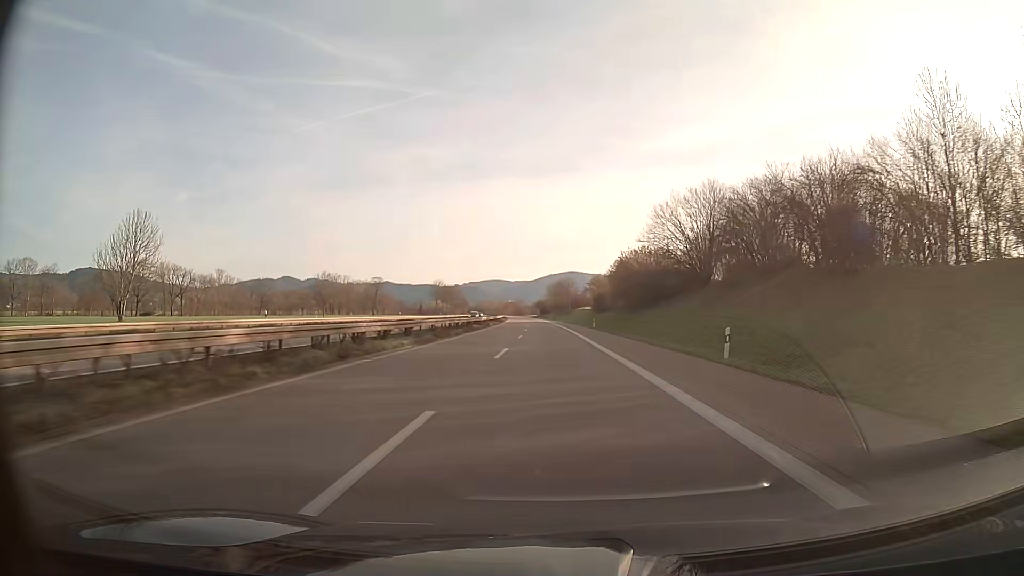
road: trunk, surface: asphalt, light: Day
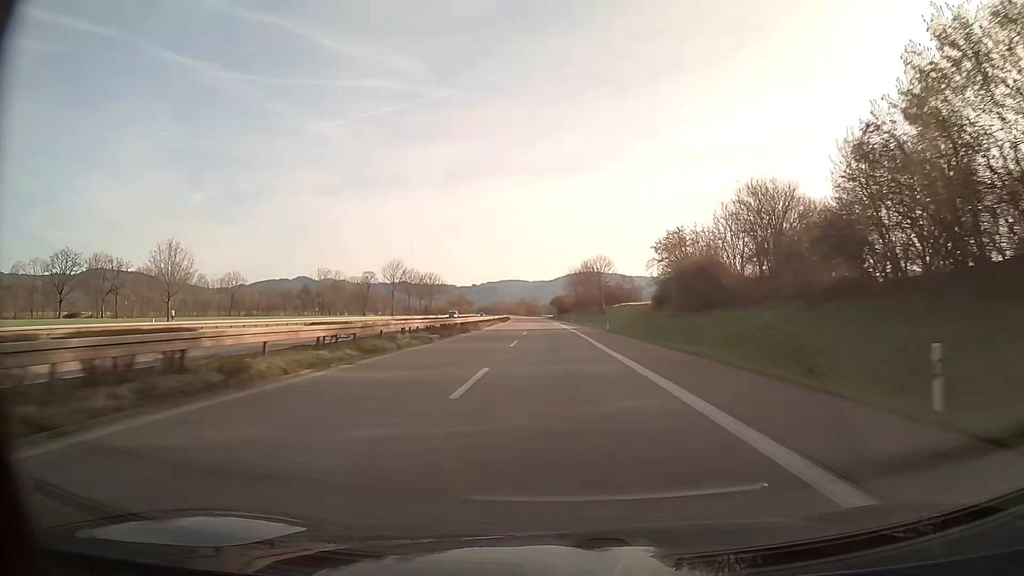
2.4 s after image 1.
(-0.8, +61.6) m; -2°
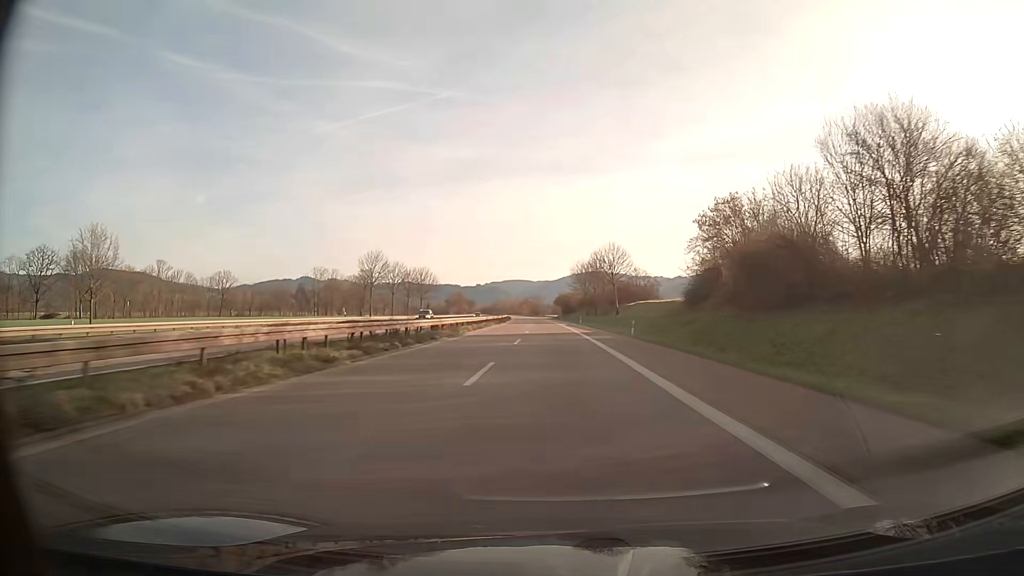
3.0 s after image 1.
(0.0, +15.3) m; 0°
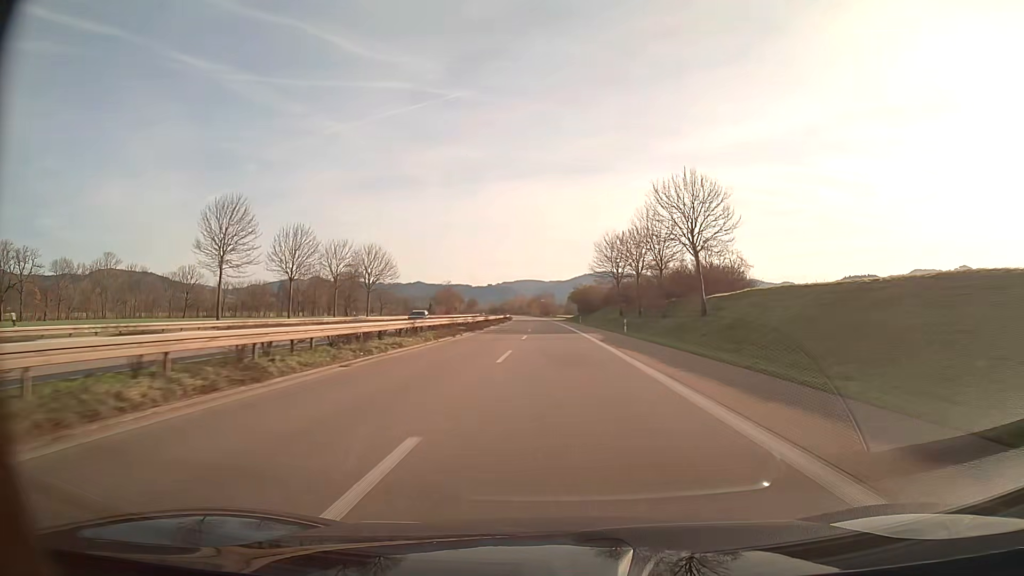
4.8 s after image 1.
(-0.4, +45.9) m; -1°
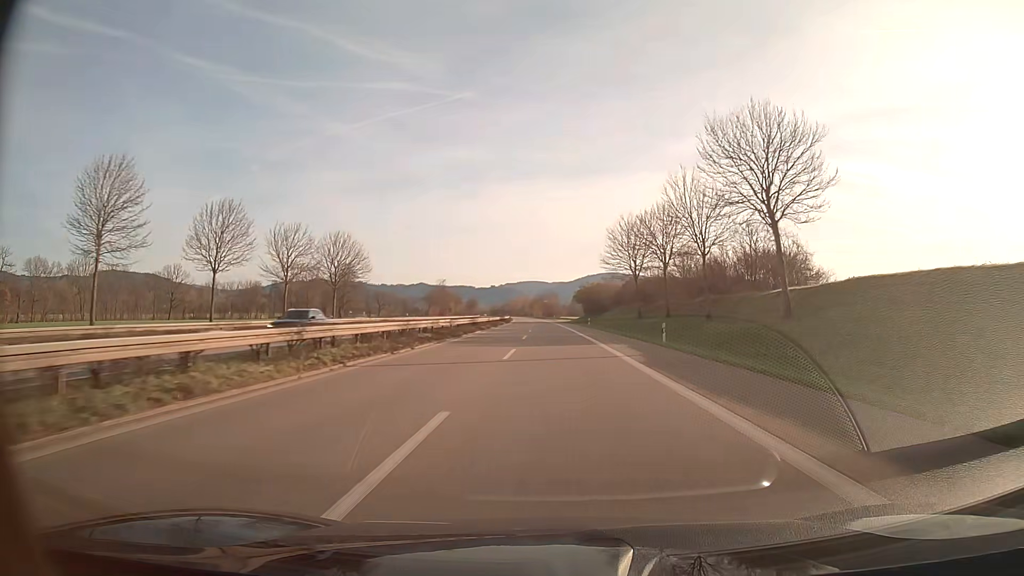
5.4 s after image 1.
(0.0, +15.3) m; 0°
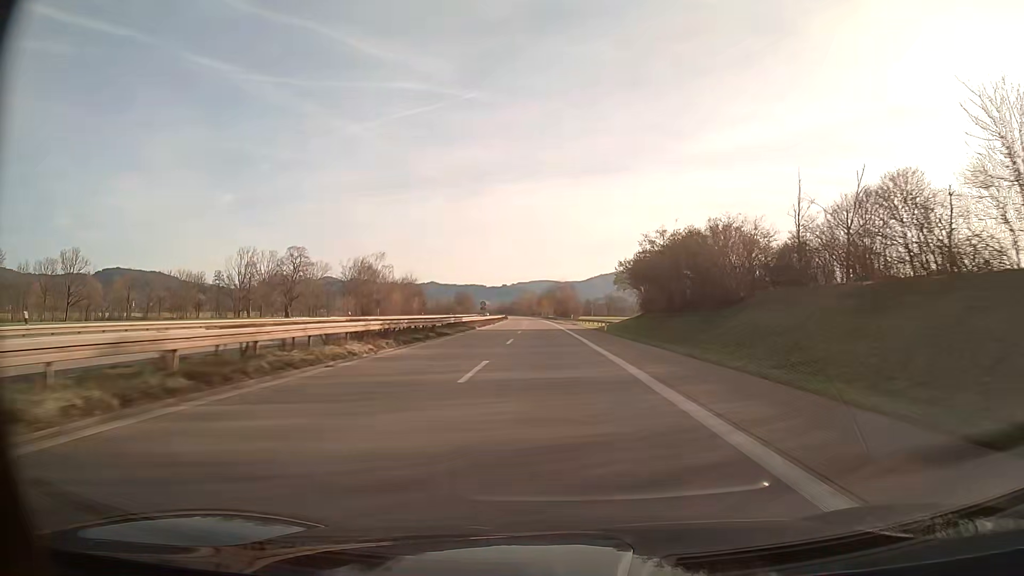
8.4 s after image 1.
(-0.6, +76.5) m; -1°
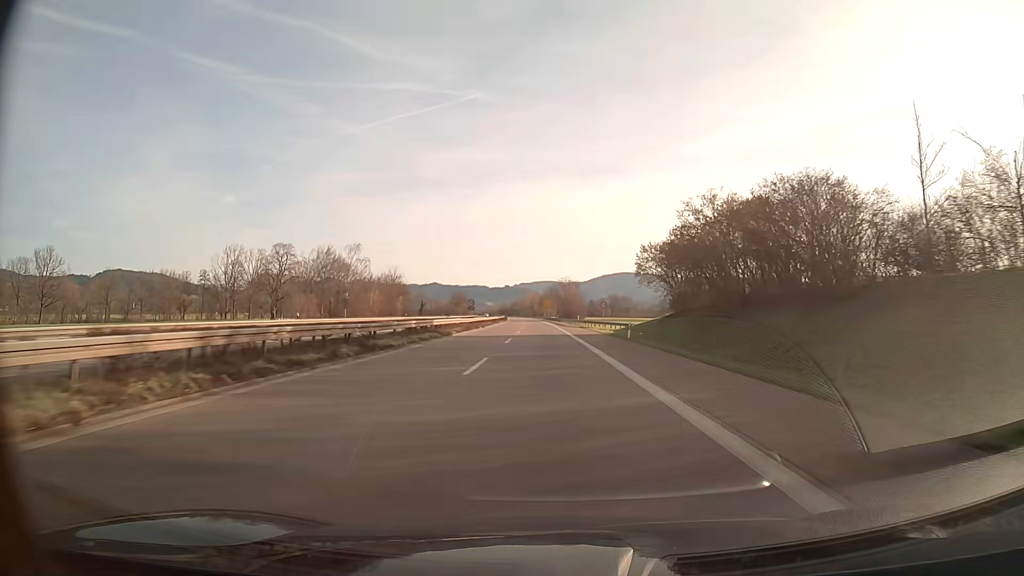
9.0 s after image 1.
(0.0, +15.3) m; 0°
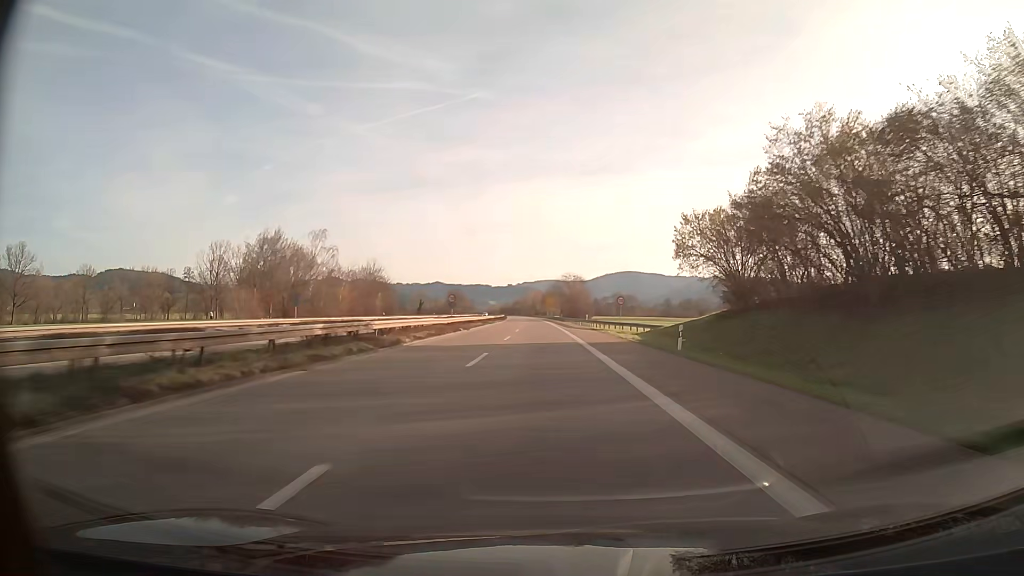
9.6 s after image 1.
(0.0, +15.3) m; 0°
(0, +10) (0, +20) (0, +30) (0, +40) (-1, +50) (-1, +60) (-1, +70) (-2, +80) (-2, +90) (-2, +100) m
